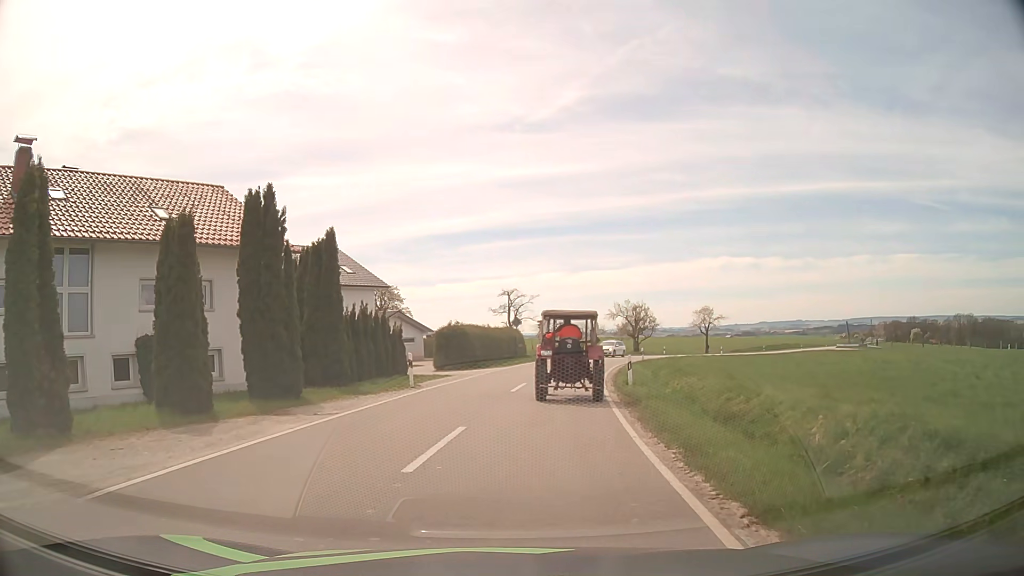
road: tertiary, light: Day
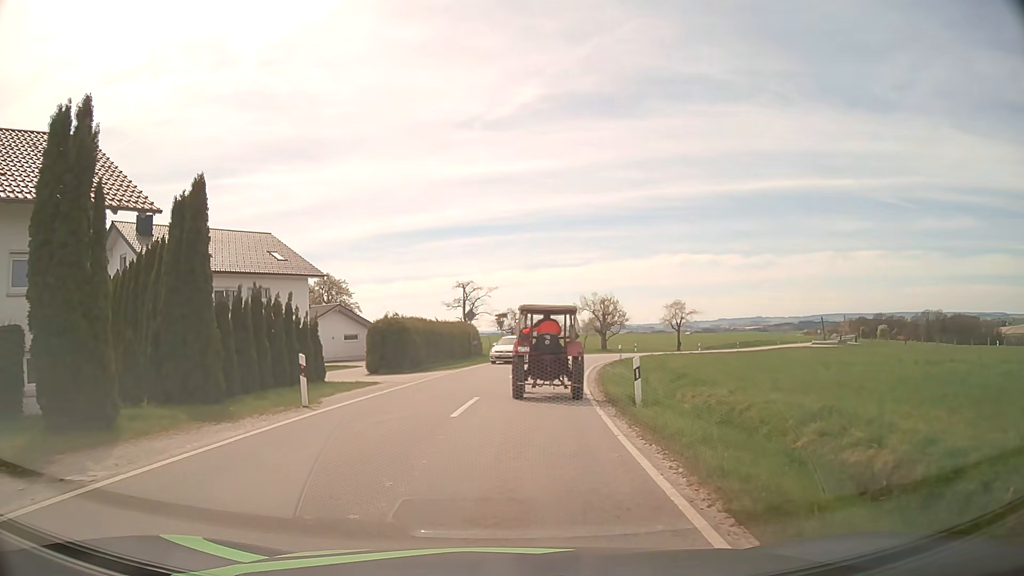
(+0.2, +7.3) m; +4°
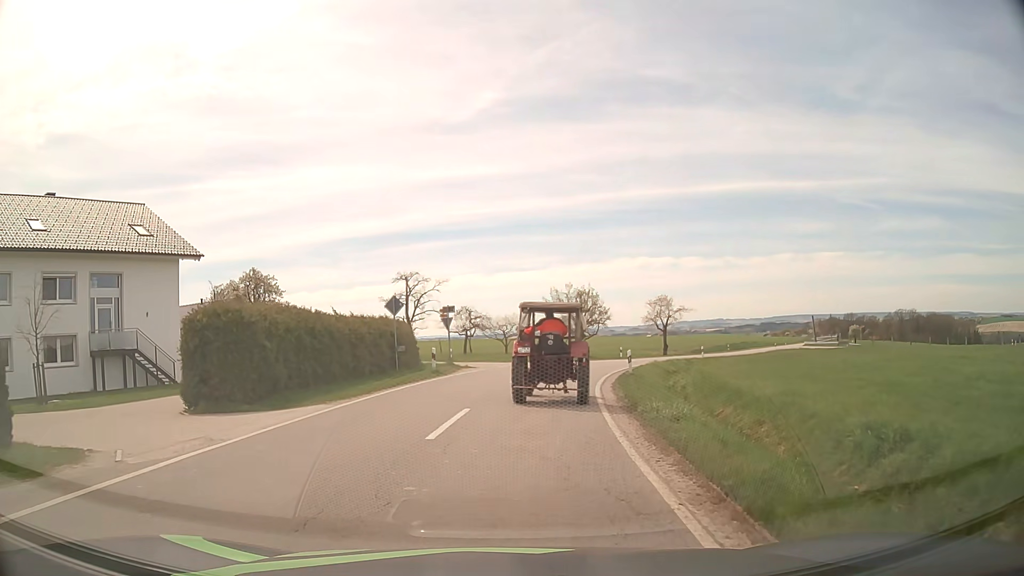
(+0.5, +14.5) m; +3°
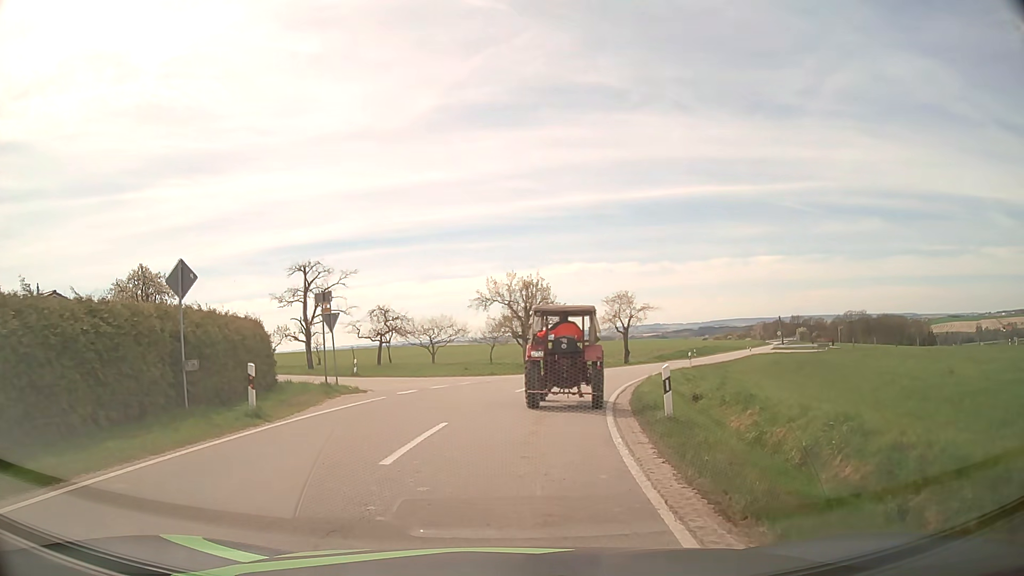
(+0.6, +13.7) m; +5°
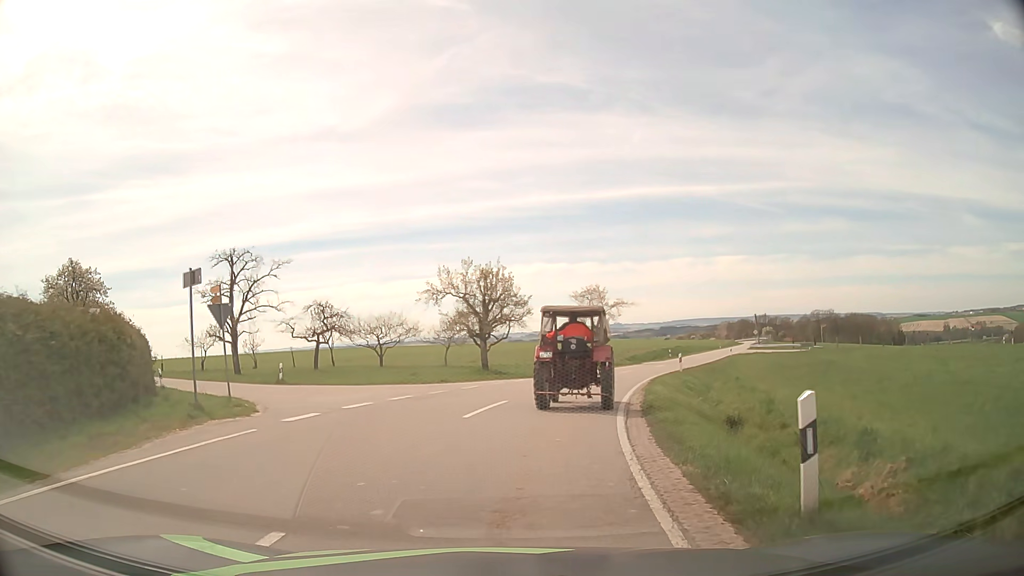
(+0.3, +6.8) m; +4°
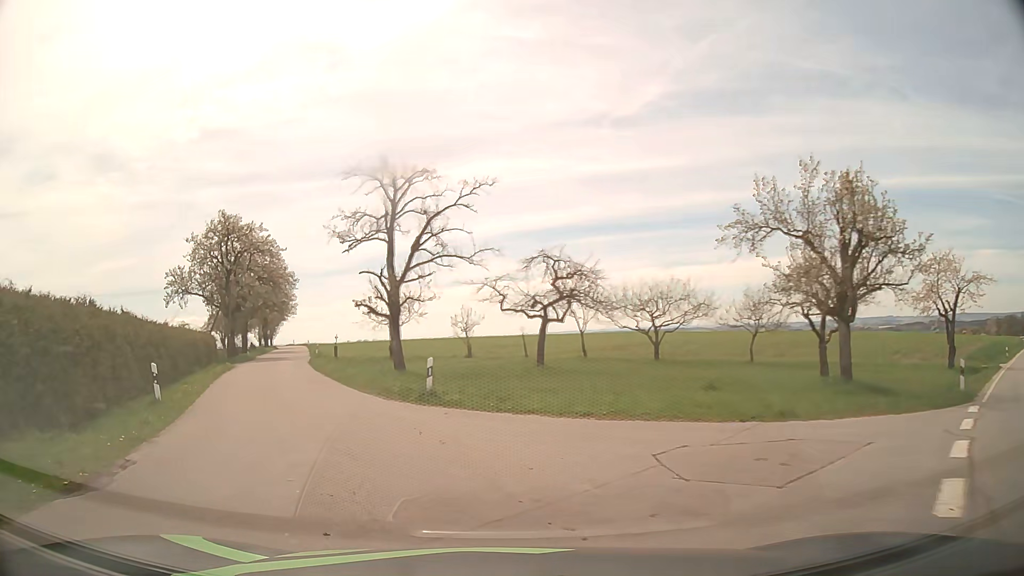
(-2.2, +18.4) m; -24°
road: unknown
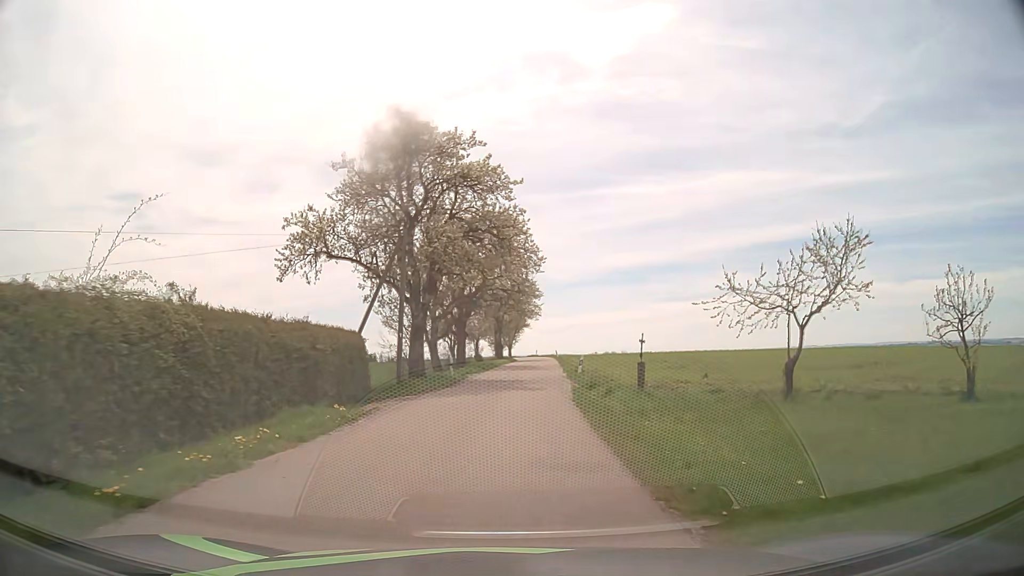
(-7.0, +24.2) m; -20°
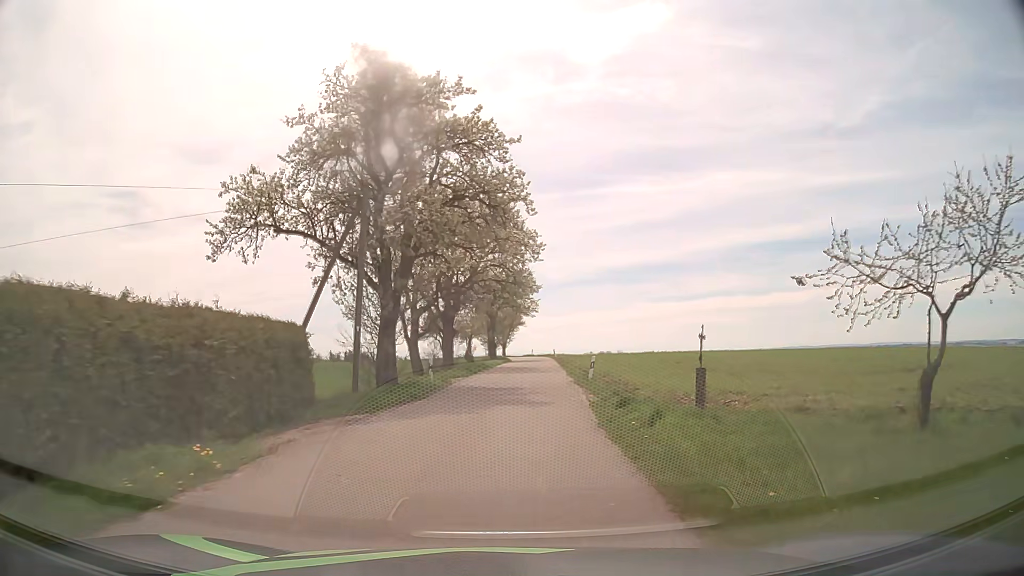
(0.0, +6.0) m; 0°
(0, +10) (+1, +20) (+1, +30) (+2, +40) (+3, +50) (+3, +60) (+4, +70) (+4, +80) (+3, +90) (+2, +100) m
